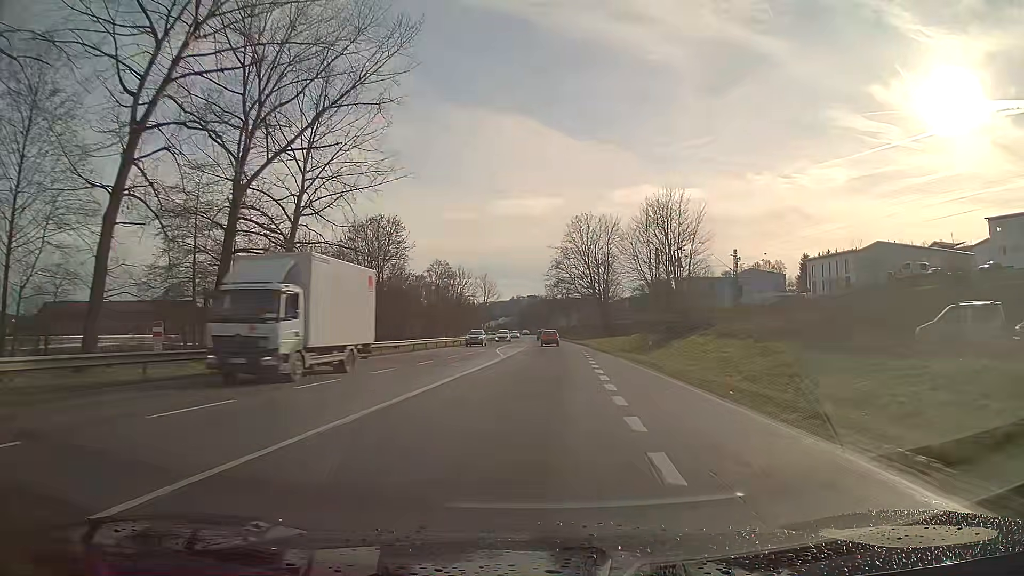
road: primary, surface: asphalt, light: Day
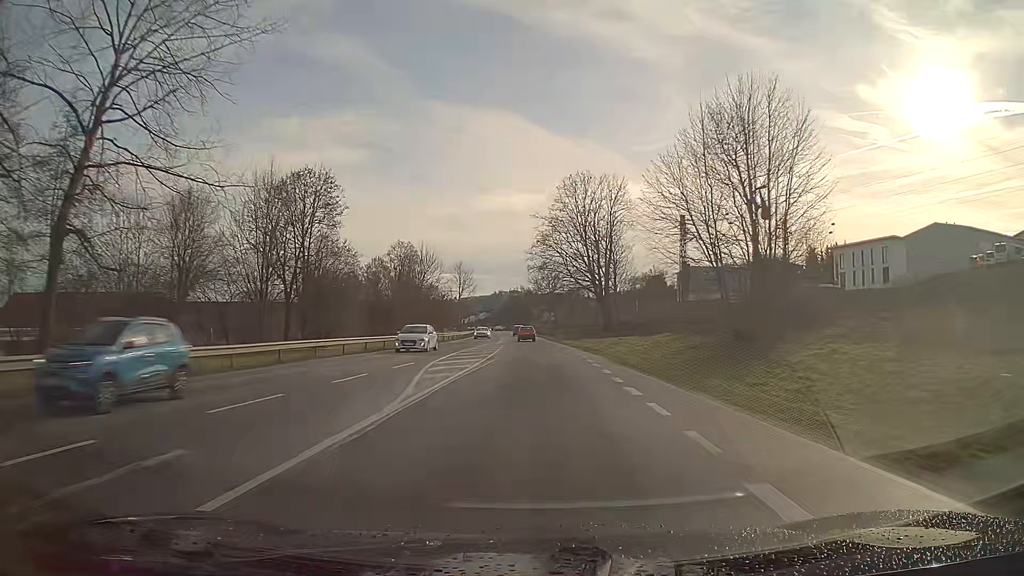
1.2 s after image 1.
(+0.4, +24.0) m; +2°
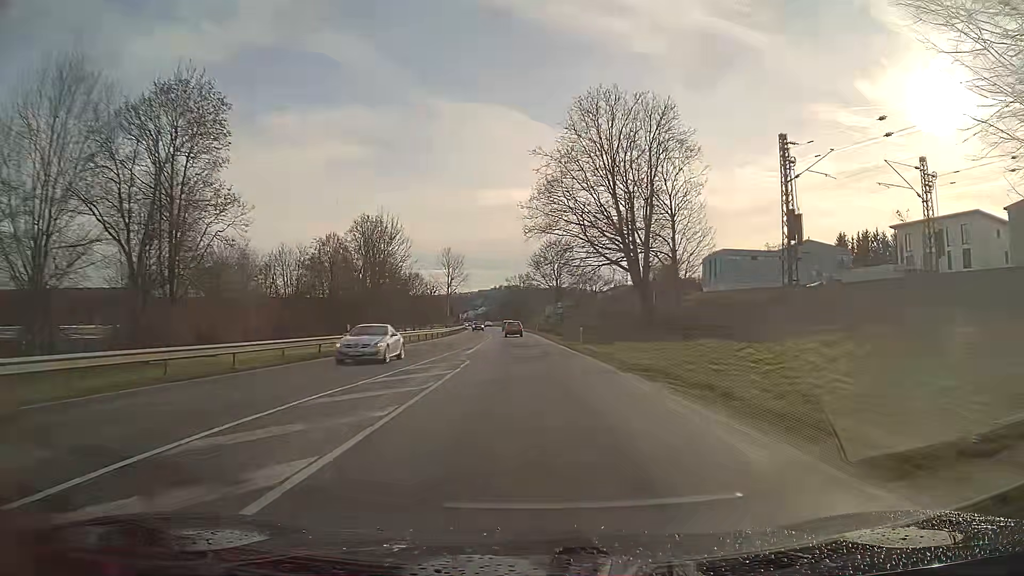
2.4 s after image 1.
(0.0, +26.0) m; 0°
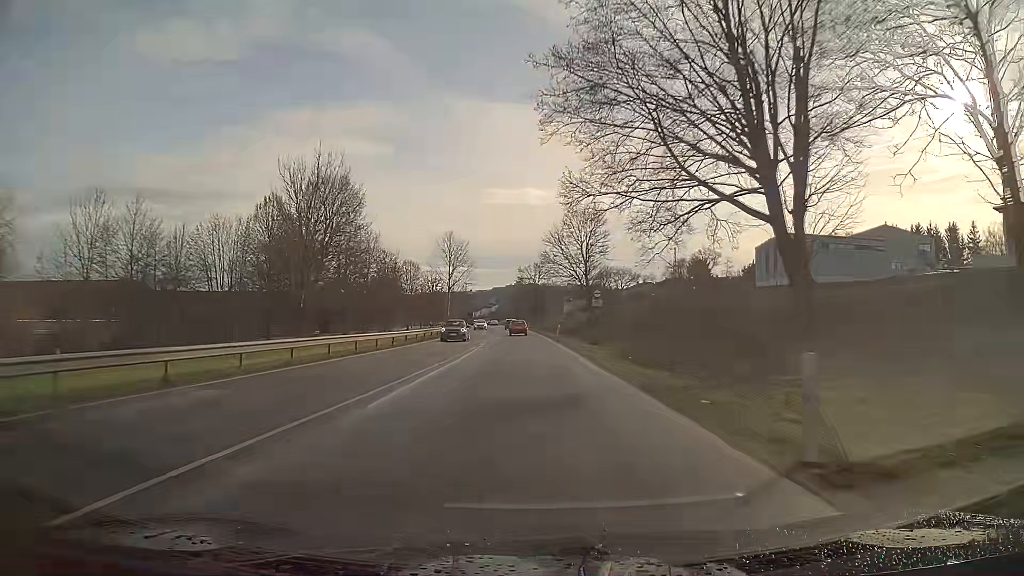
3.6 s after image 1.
(-0.3, +26.1) m; -1°
